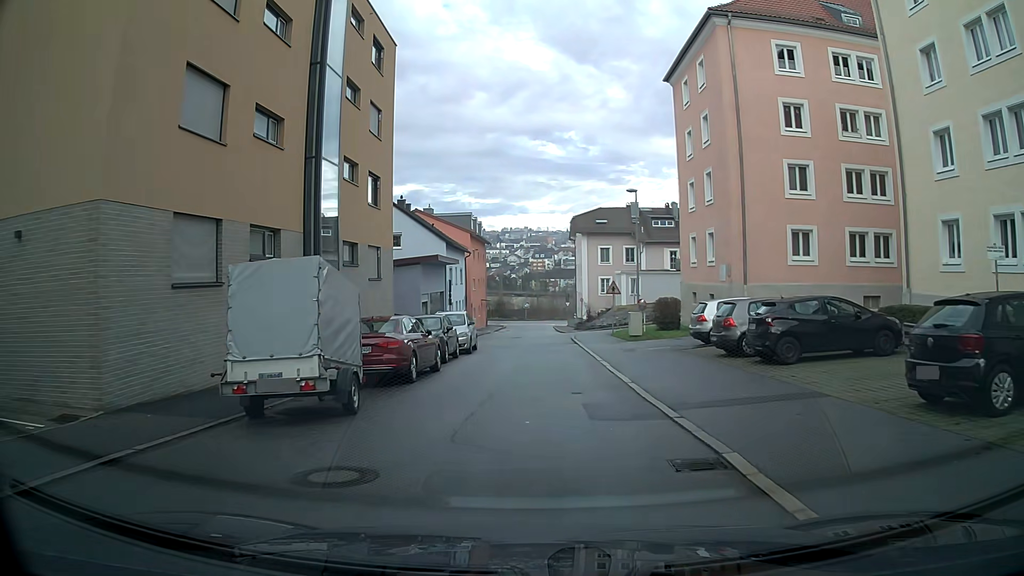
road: residential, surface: asphalt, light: Day
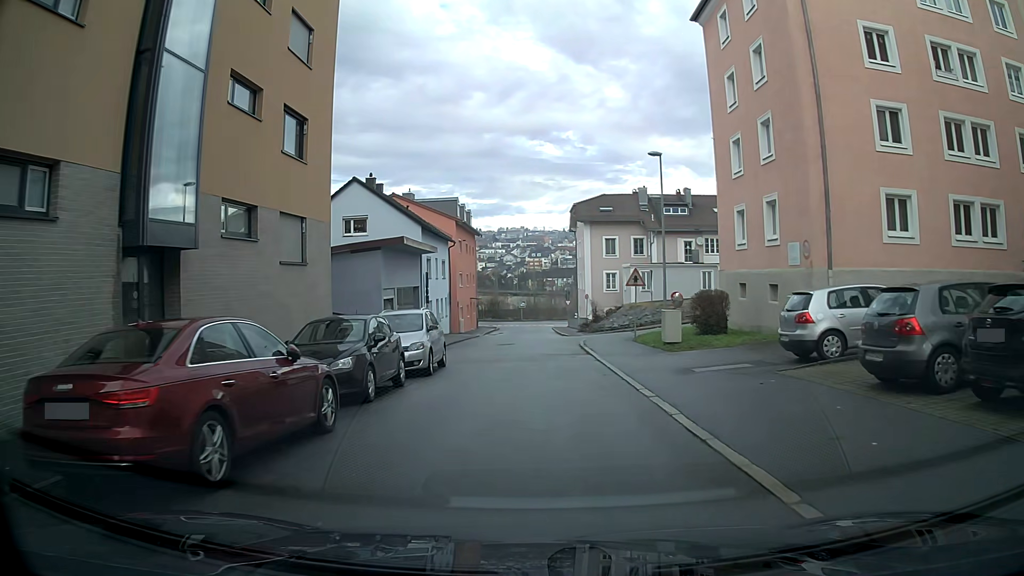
(0.0, +8.9) m; 0°
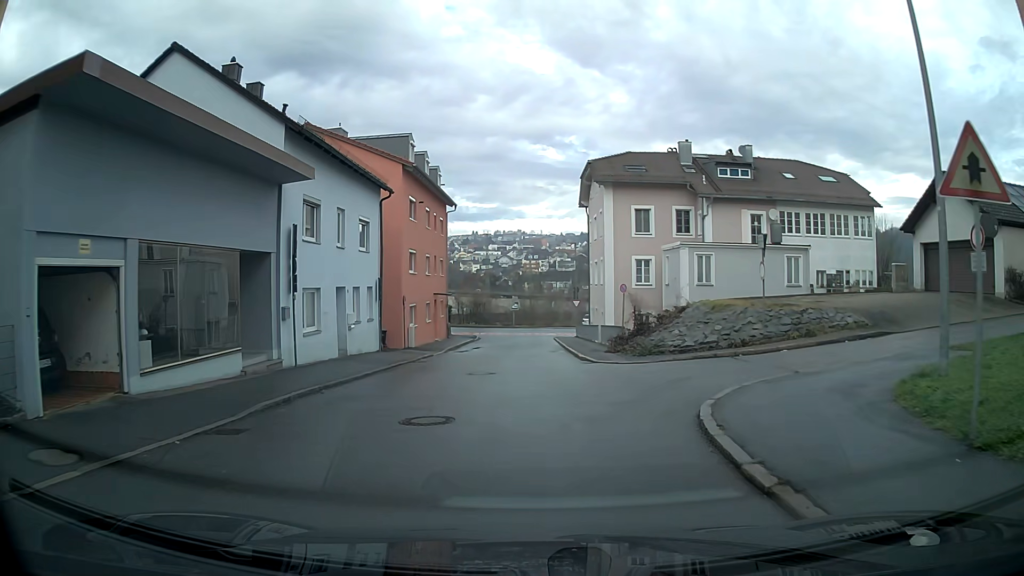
(0.0, +21.5) m; 0°
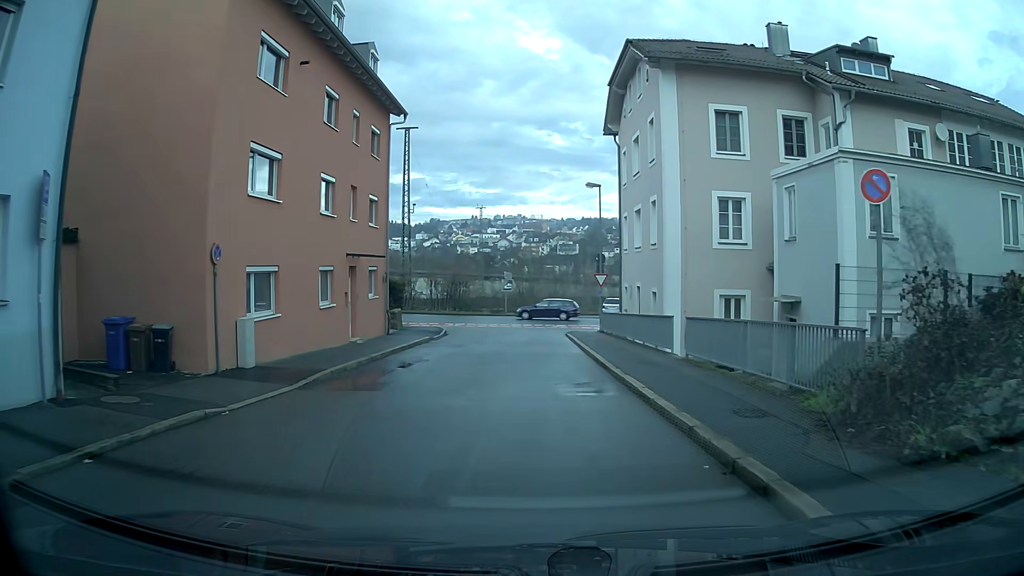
(+0.2, +20.5) m; +1°
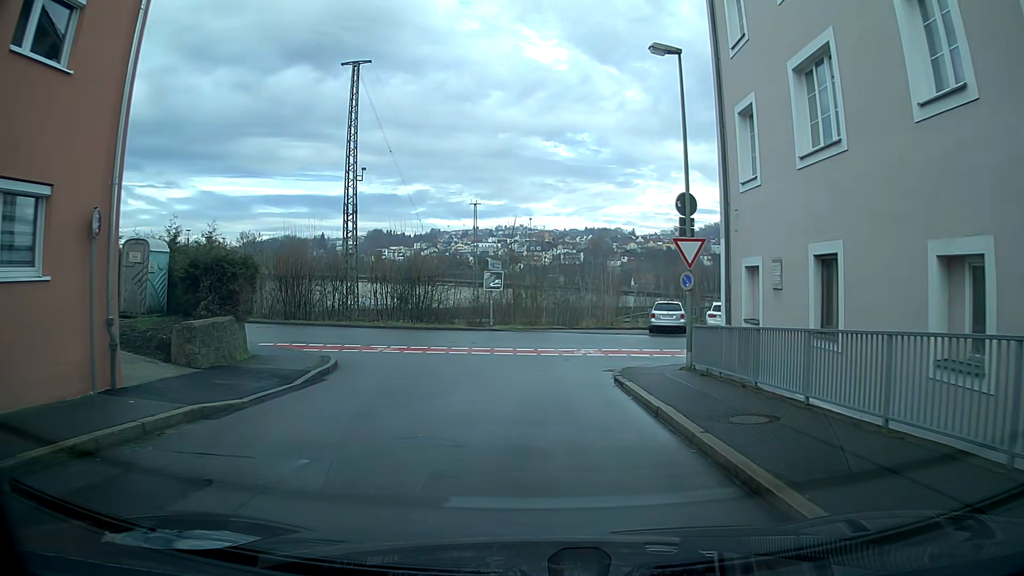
(-0.1, +20.4) m; 0°
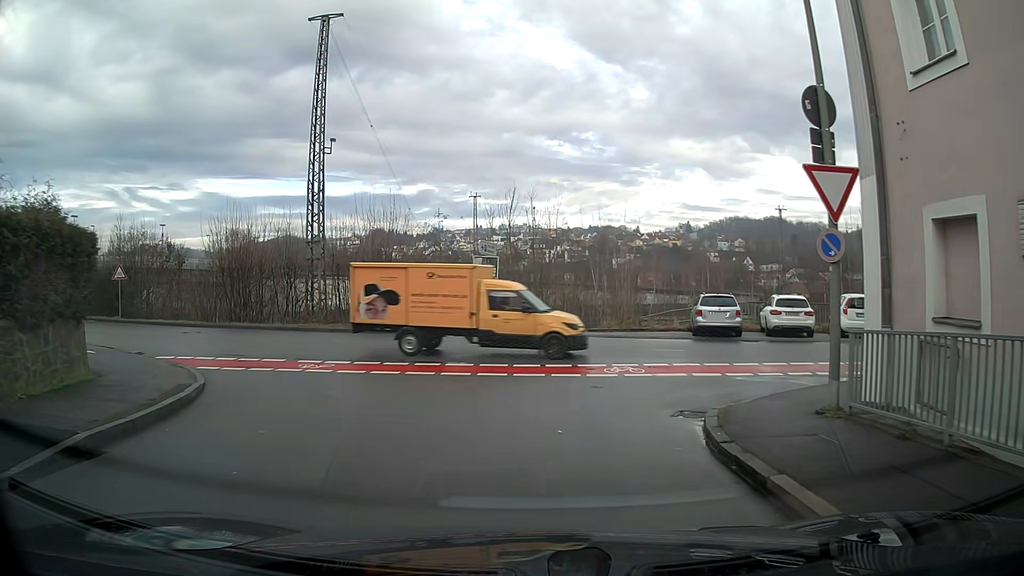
(-0.1, +7.8) m; -1°
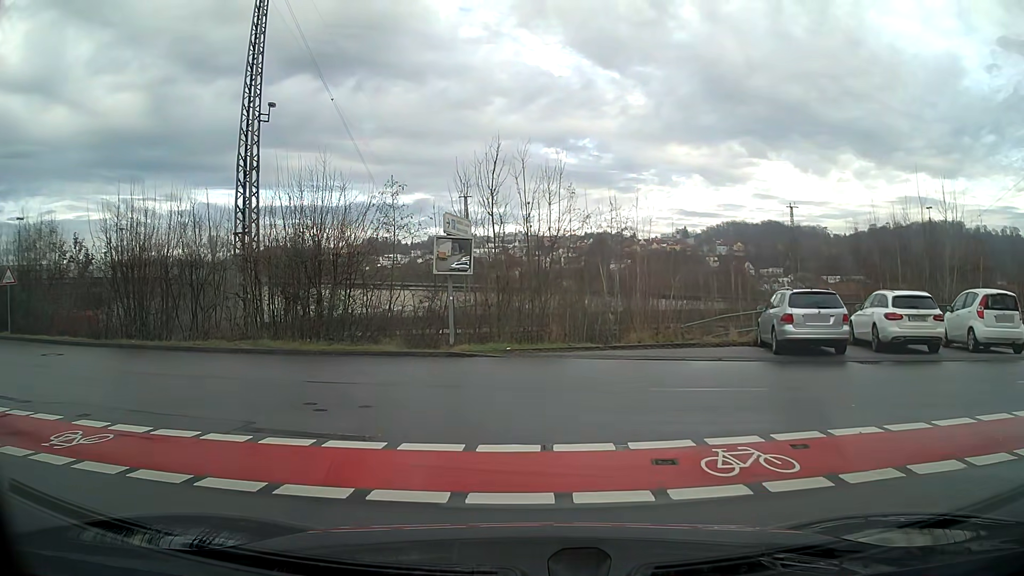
(+0.1, +8.2) m; 0°
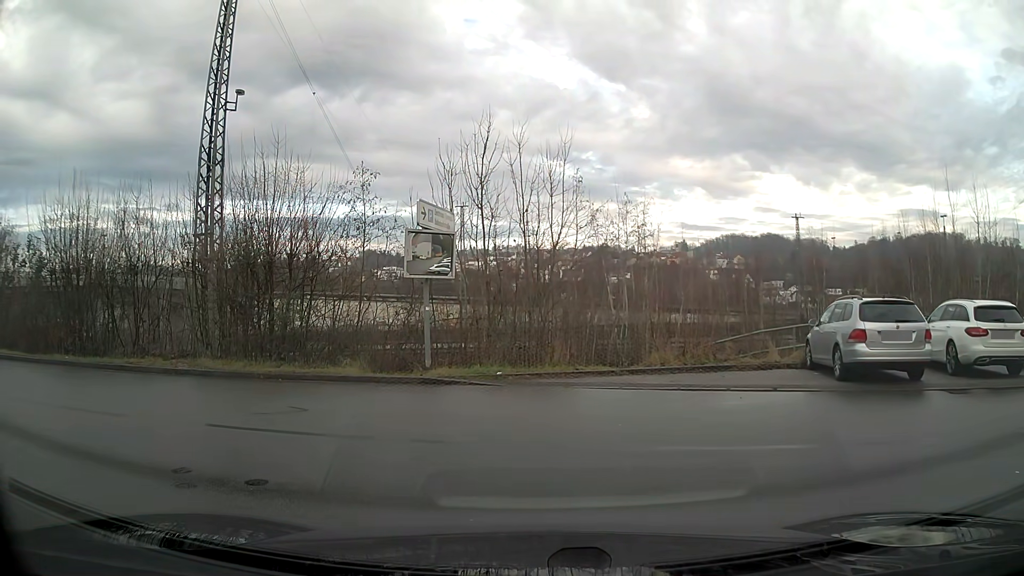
(0.0, +3.3) m; +1°
(-5, +8) (-14, +12) (-24, +14) (-34, +15) (-44, +16) (-53, +17) (-63, +20) (-72, +24) (-81, +22) (-90, +17) m
